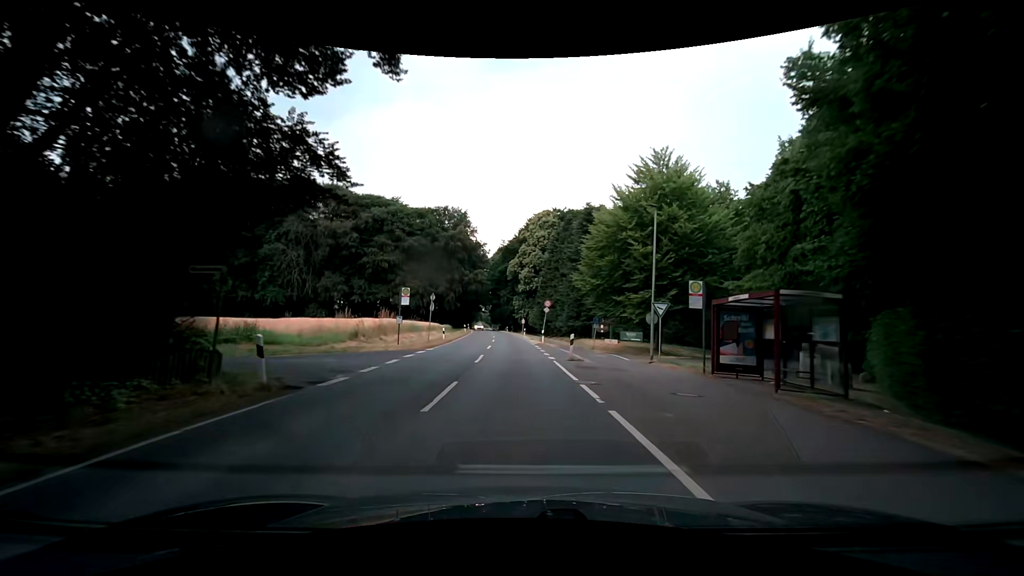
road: secondary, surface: asphalt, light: Day
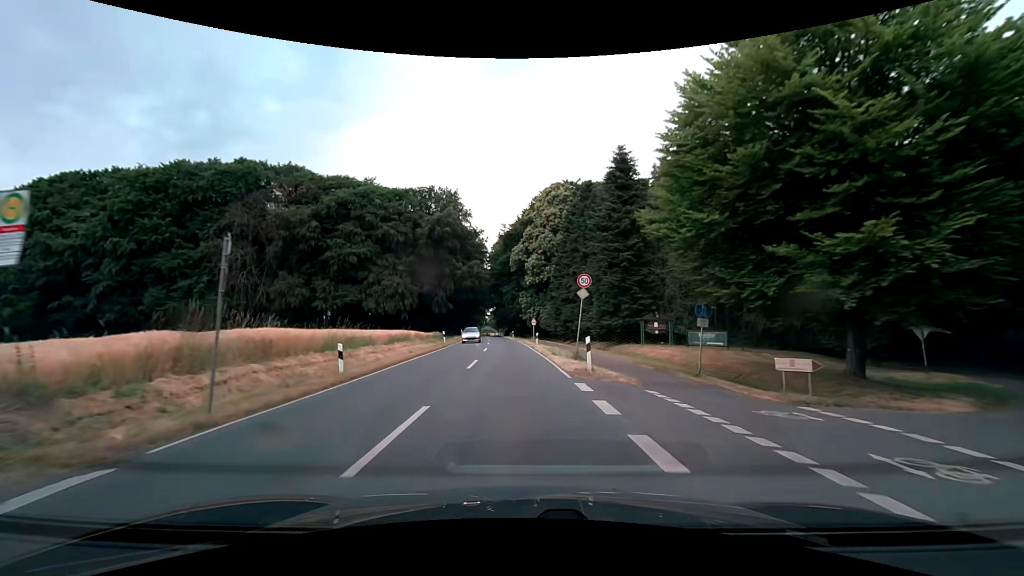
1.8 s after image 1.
(0.0, +22.8) m; 0°
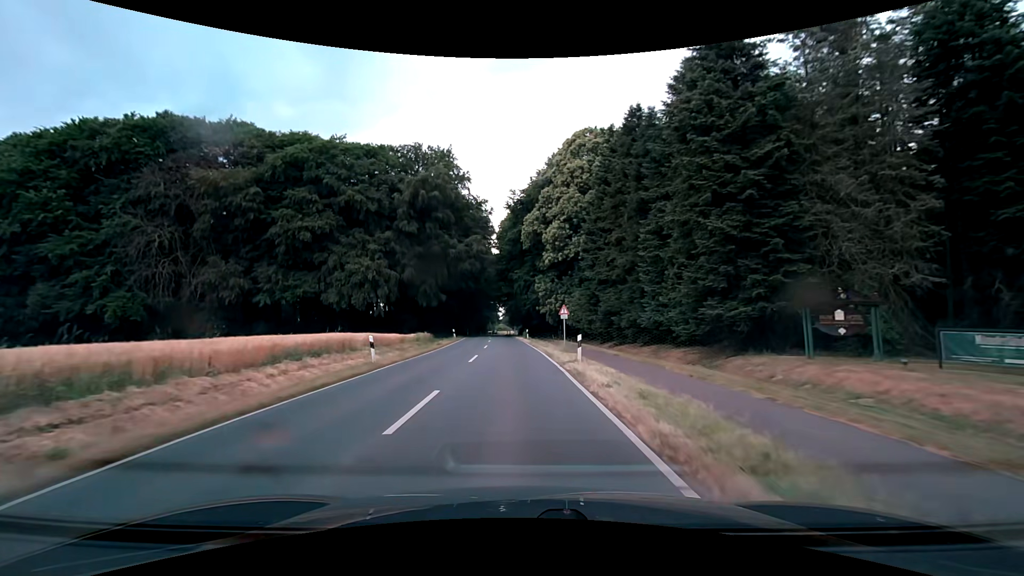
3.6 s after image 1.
(-0.5, +22.8) m; -2°
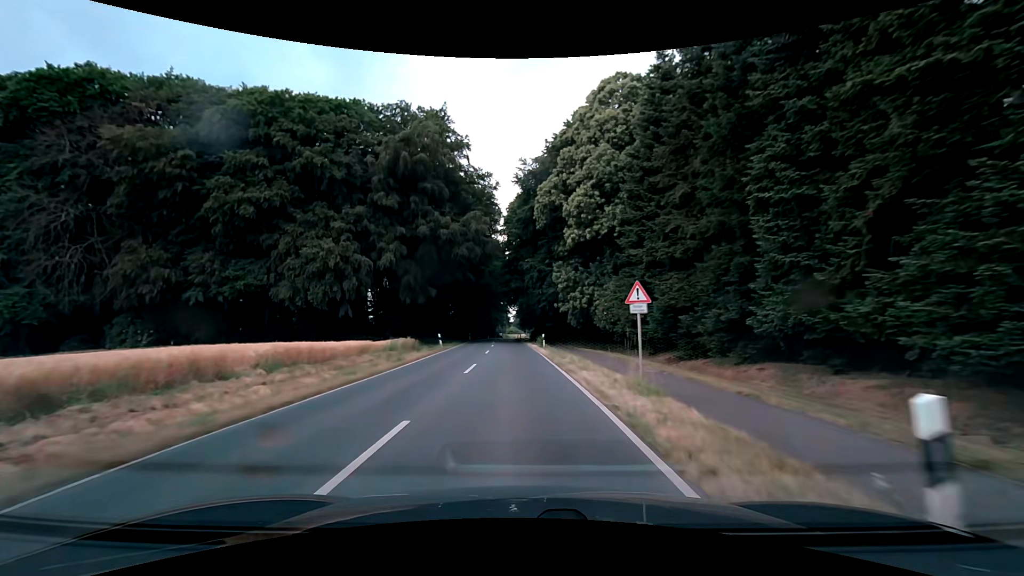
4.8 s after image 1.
(-0.2, +15.2) m; -1°
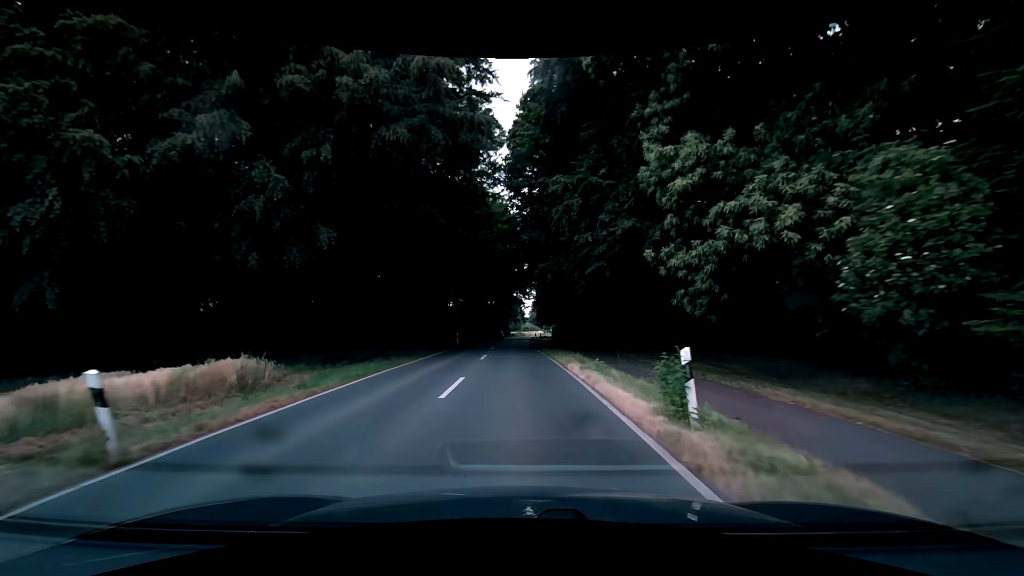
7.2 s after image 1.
(-0.5, +30.5) m; -2°
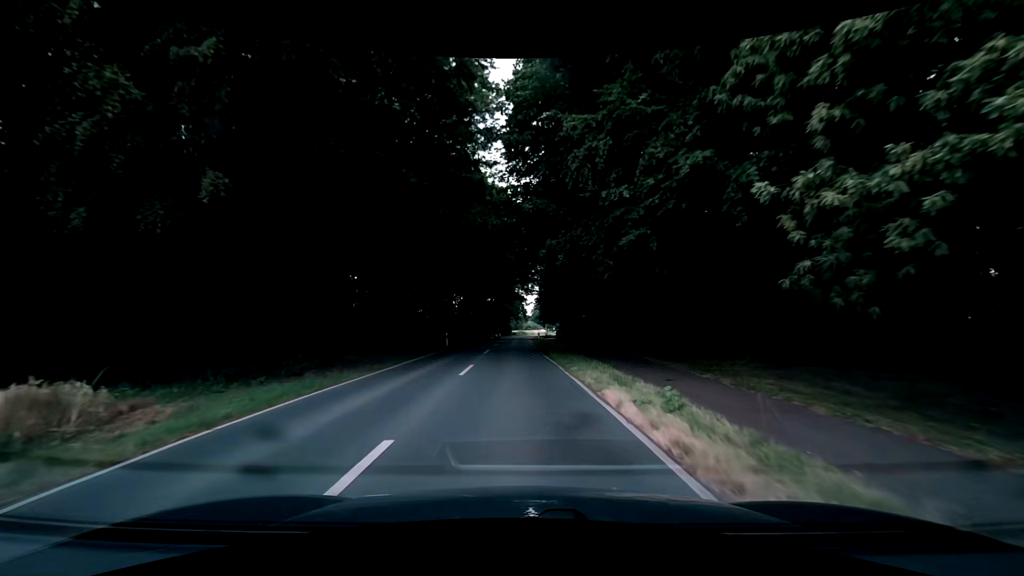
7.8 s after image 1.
(0.0, +7.6) m; 0°
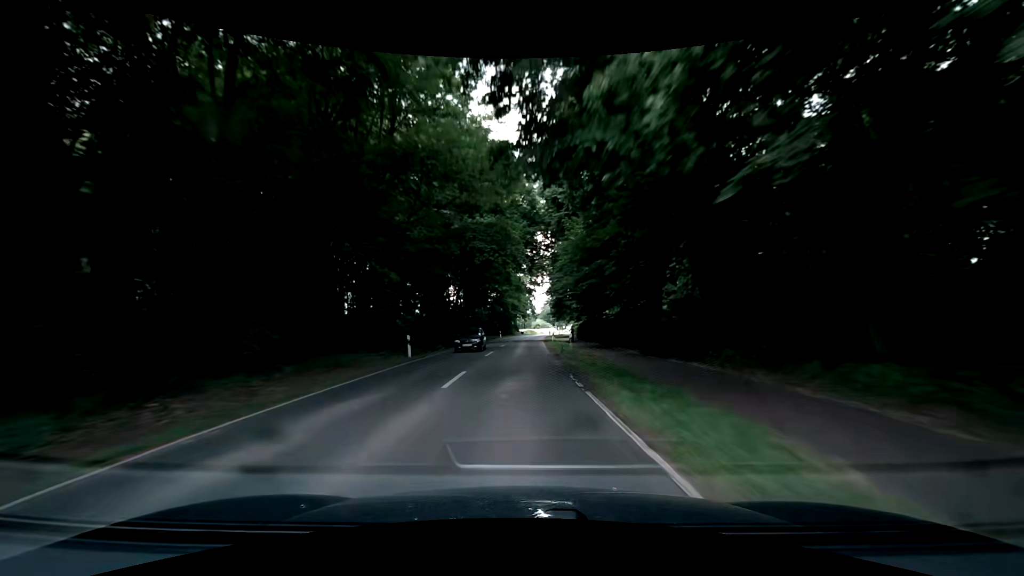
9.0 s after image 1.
(-0.1, +15.3) m; -1°
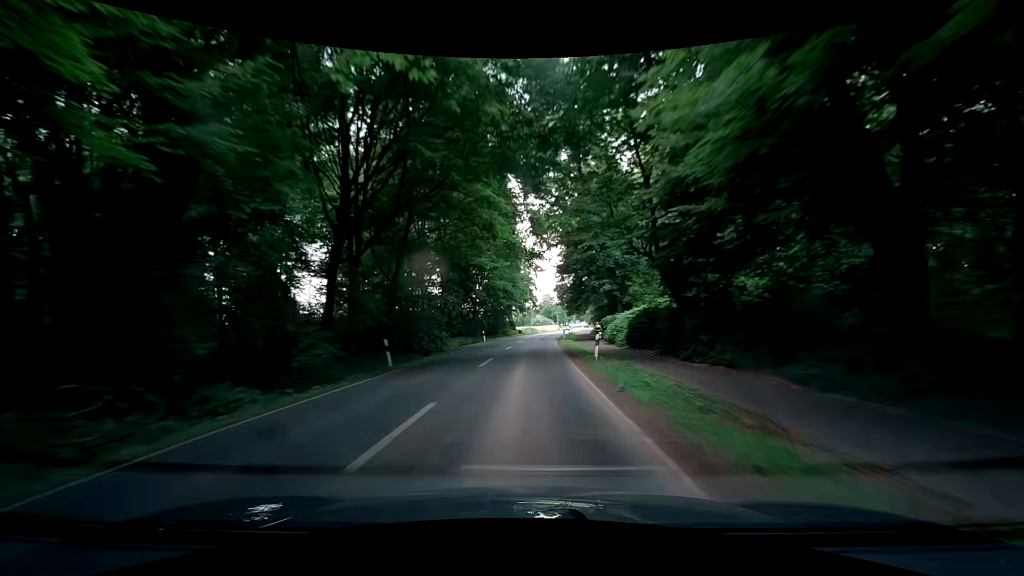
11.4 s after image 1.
(+0.2, +30.7) m; +2°
(0, +10) (0, +20) (0, +30) (0, +40) (0, +50) (+1, +60) (+1, +70) (+2, +80) (+3, +90) (+4, +100) m
